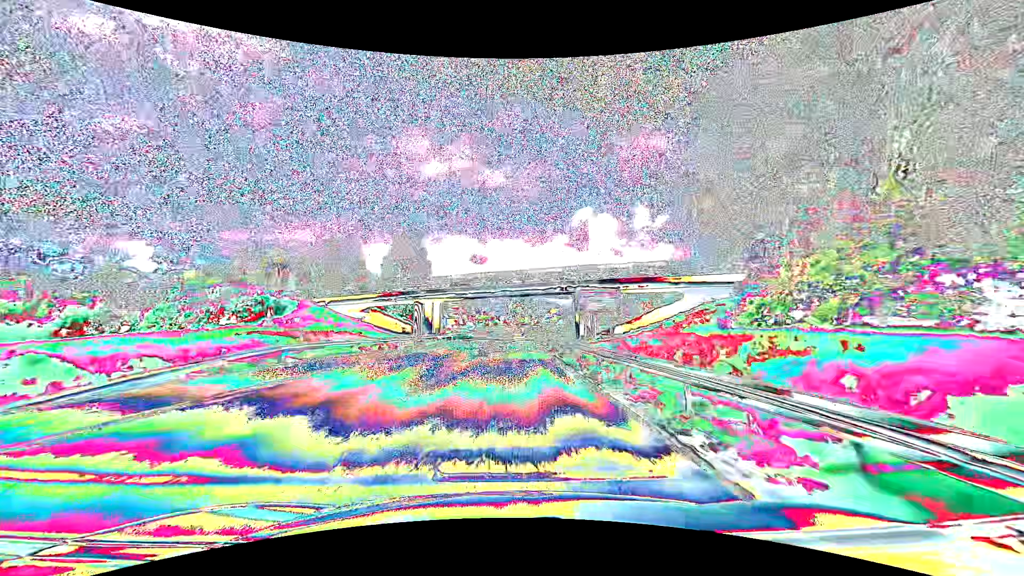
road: primary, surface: asphalt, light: Day
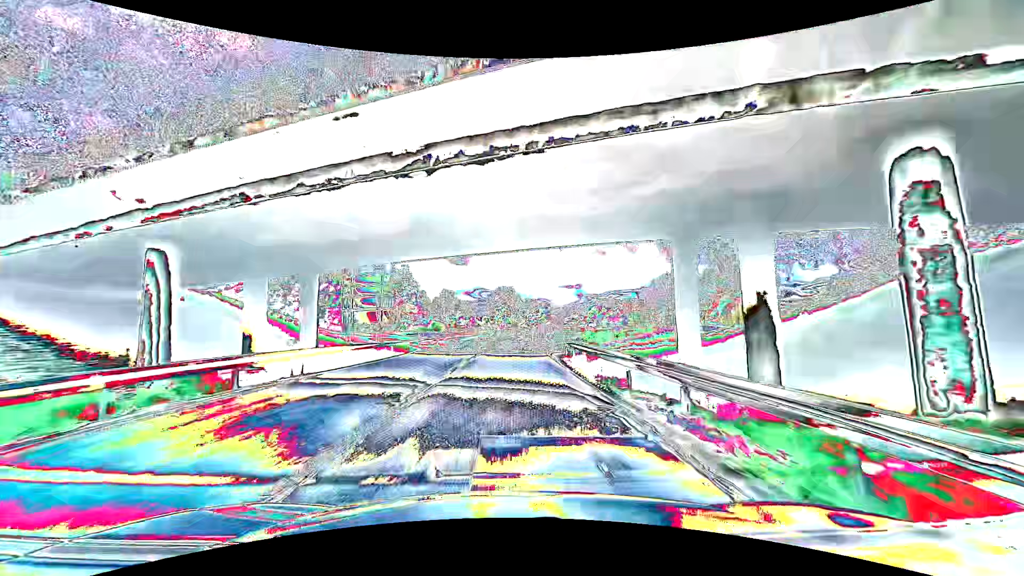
(+0.5, +40.3) m; +2°
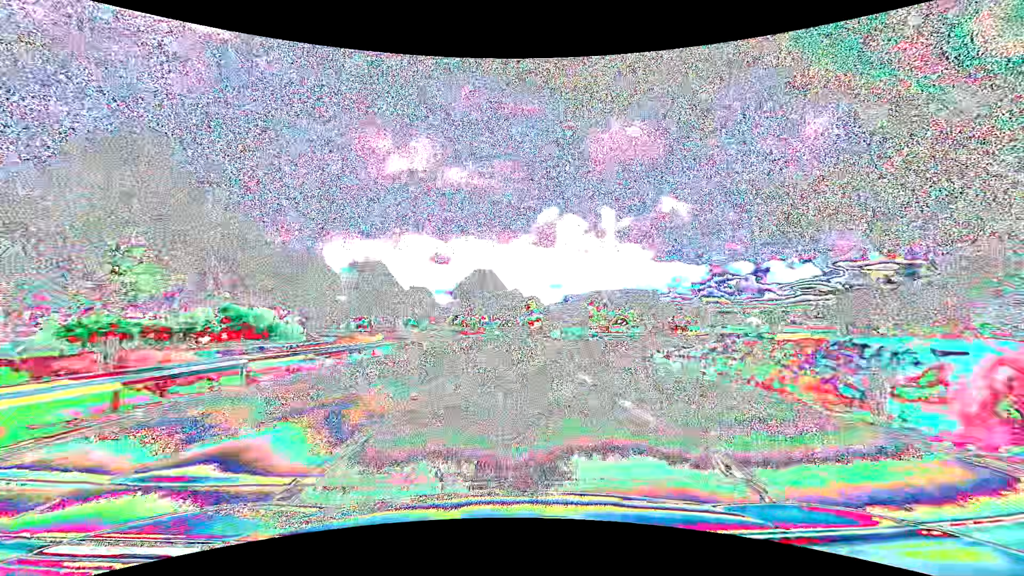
(+1.8, +68.1) m; +2°
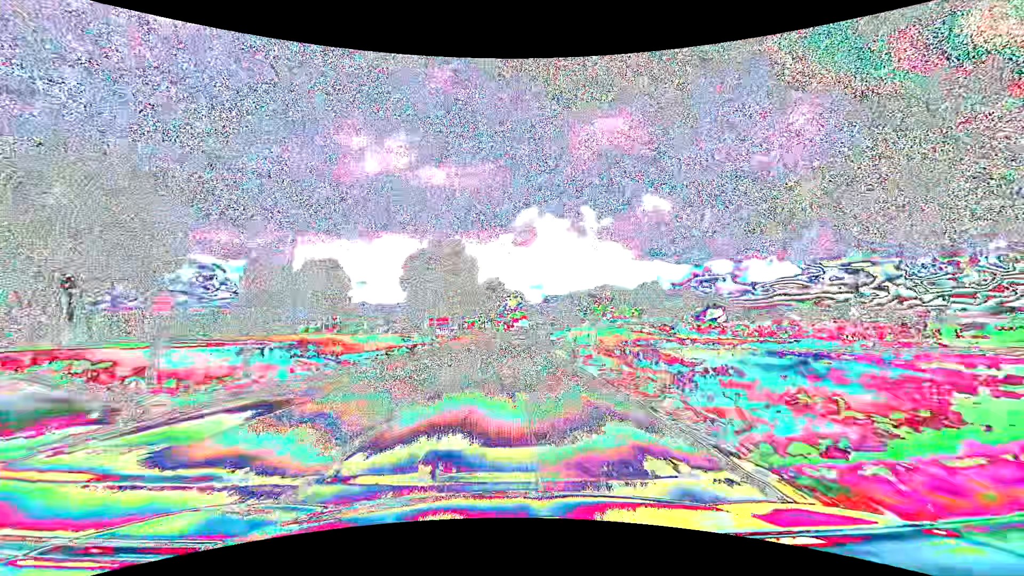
(+0.9, +55.2) m; +2°
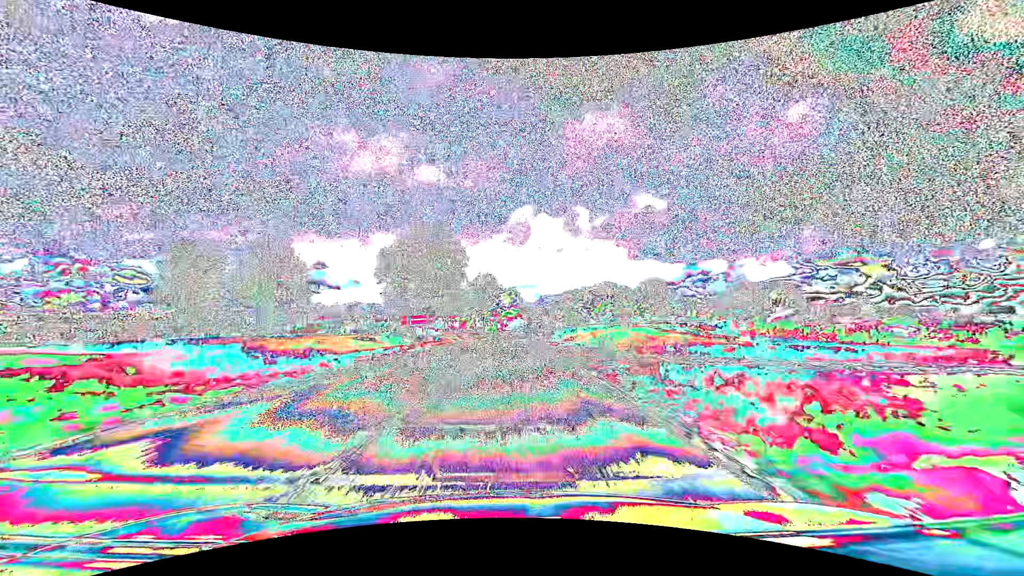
(+0.1, +13.9) m; +1°
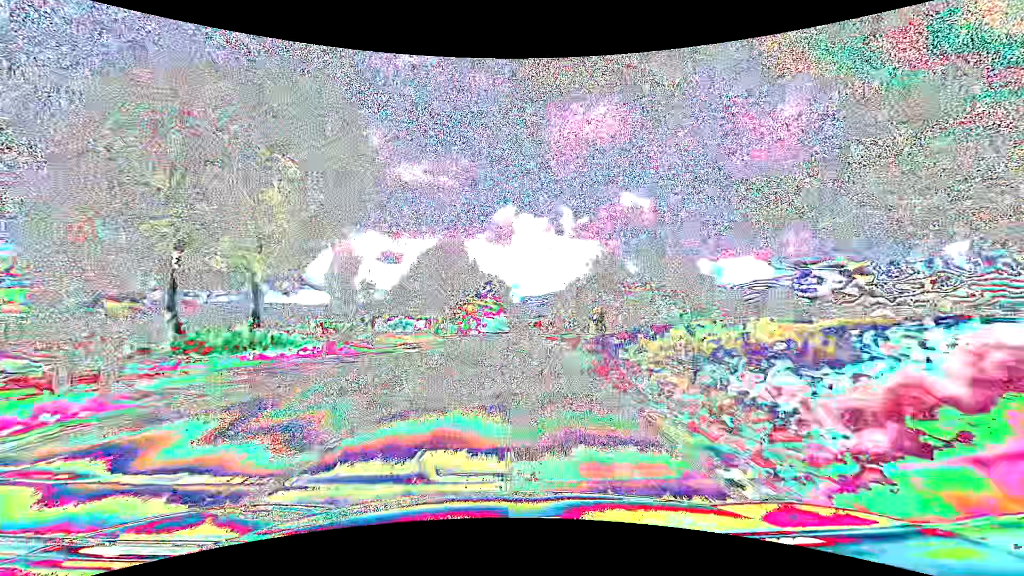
(+1.1, +57.0) m; +2°
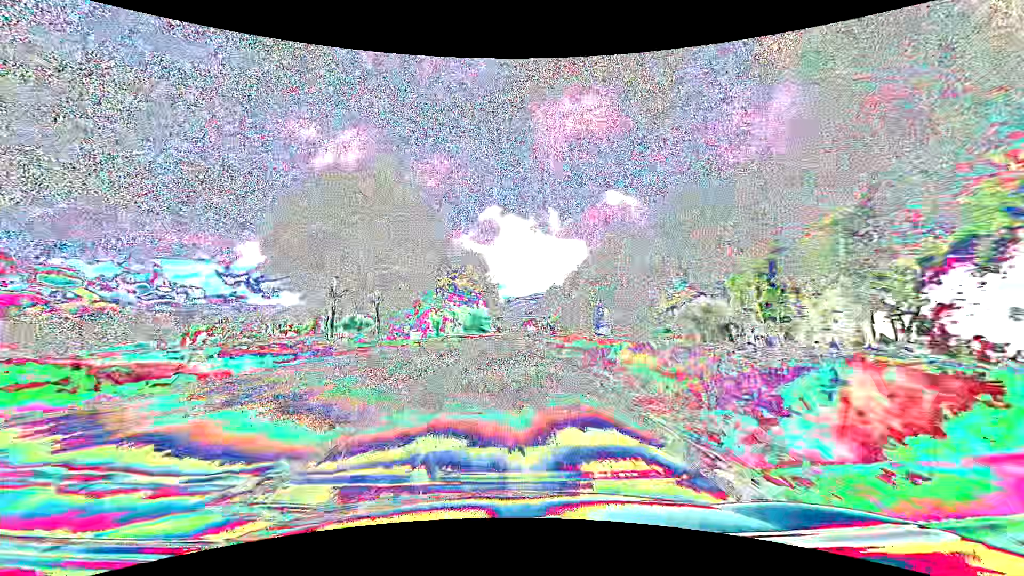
(+0.9, +44.6) m; +2°
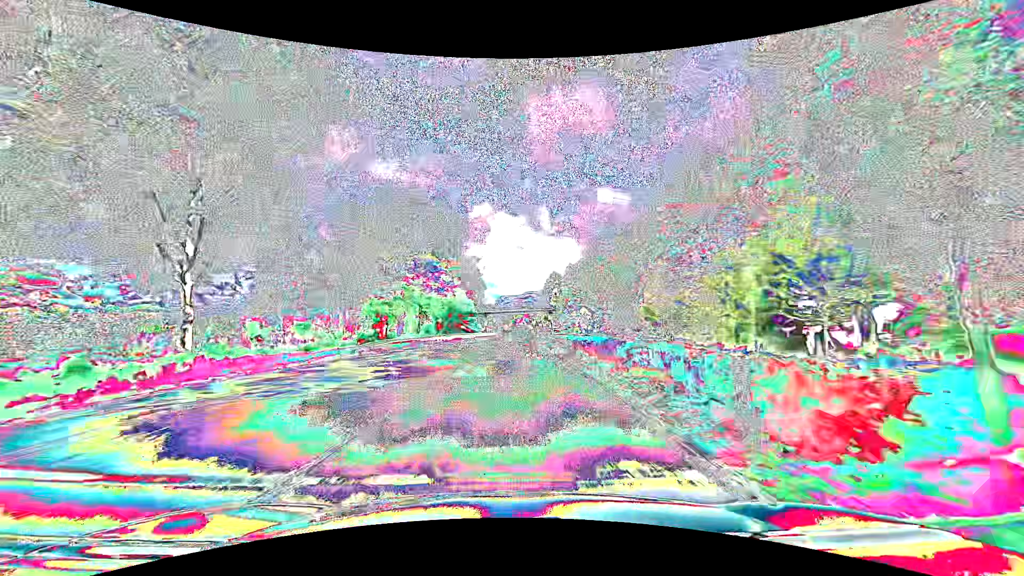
(+0.3, +30.4) m; +1°
(0, +10) (0, +20) (0, +30) (0, +40) (+1, +50) (+1, +60) (+1, +70) (+2, +80) (+3, +90) (+3, +100) m
